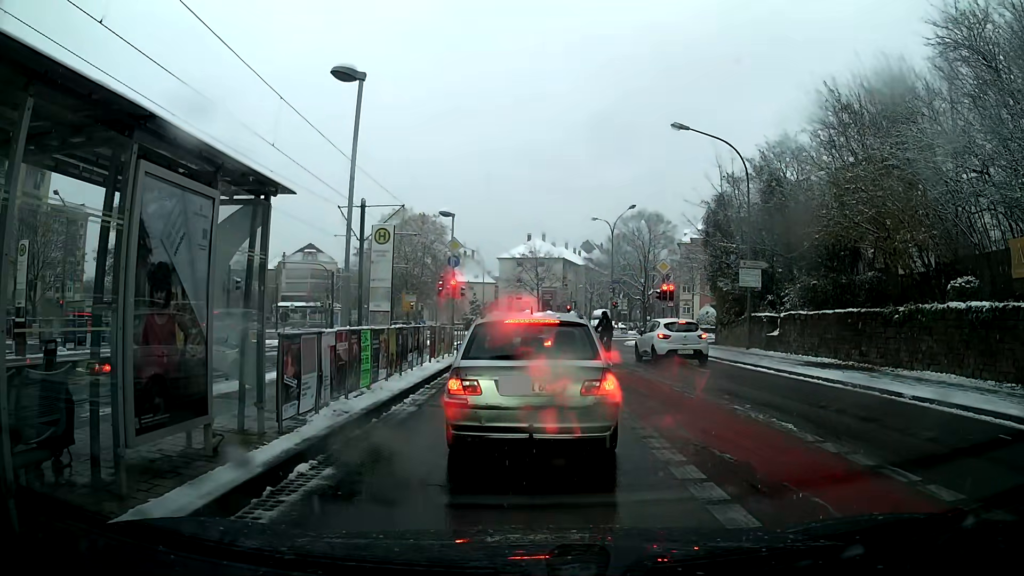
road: secondary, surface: asphalt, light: Day
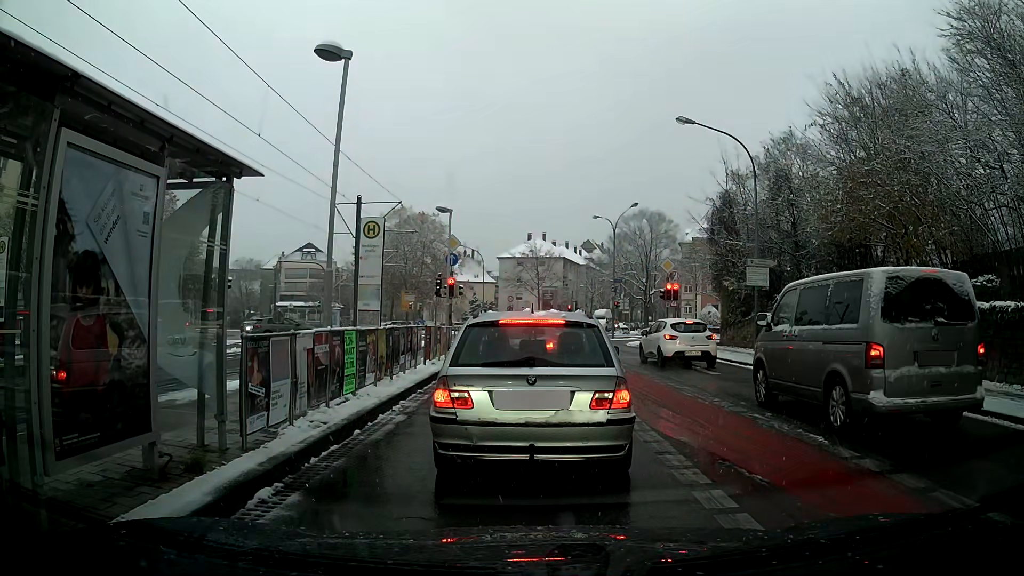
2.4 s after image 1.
(0.0, +0.9) m; 0°
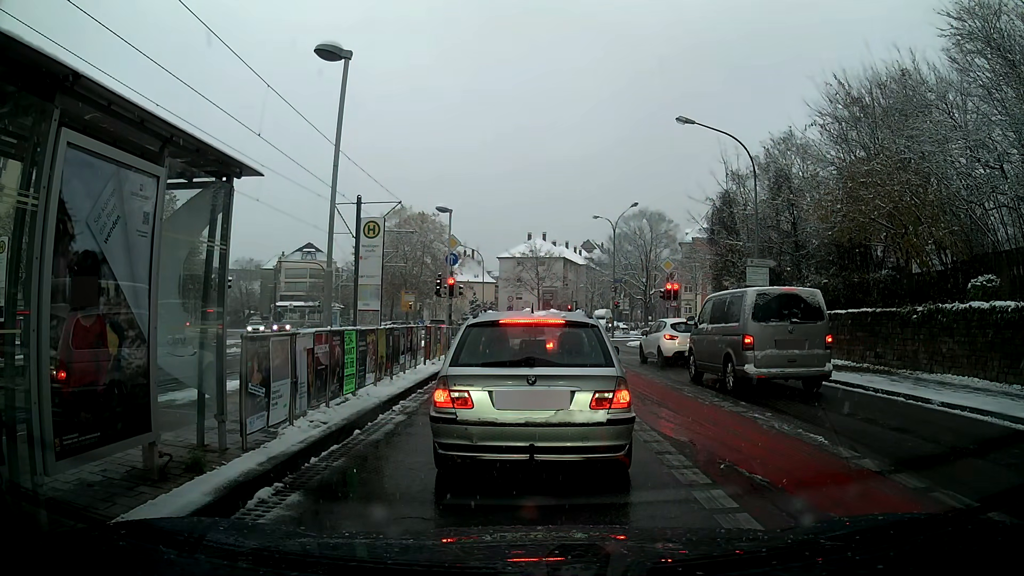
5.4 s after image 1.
(0.0, 0.0) m; 0°
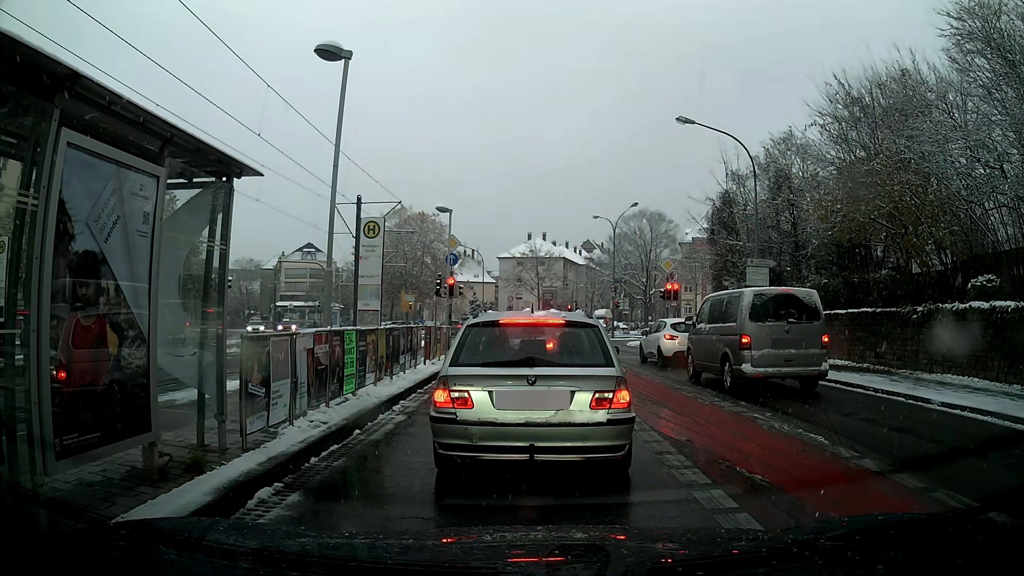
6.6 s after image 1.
(0.0, 0.0) m; 0°
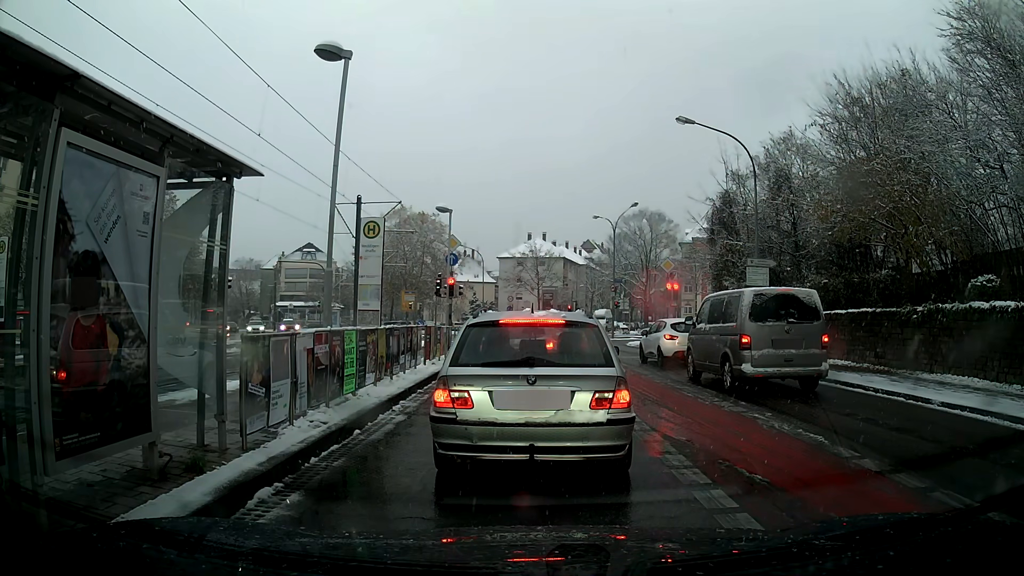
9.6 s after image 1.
(0.0, 0.0) m; 0°
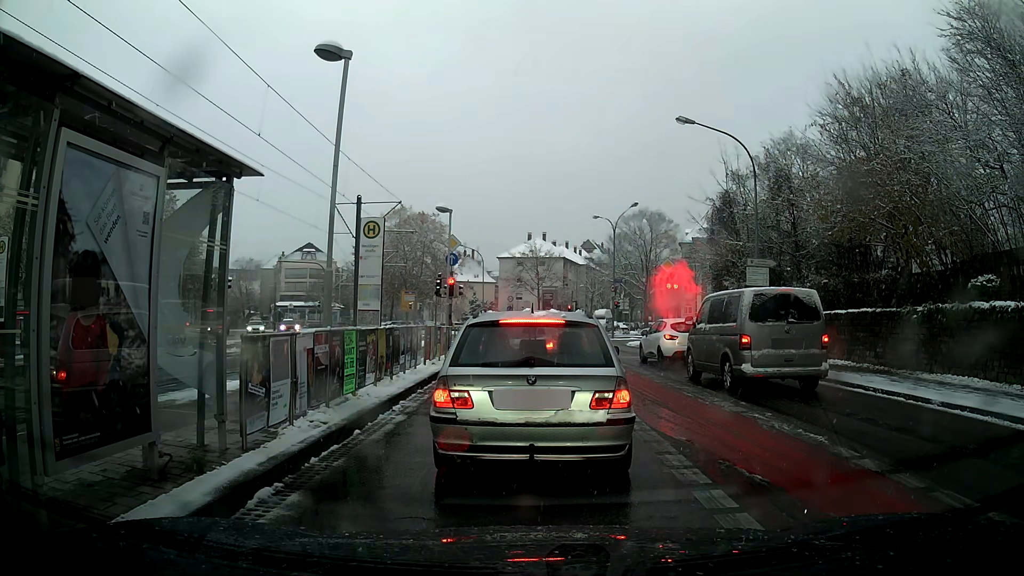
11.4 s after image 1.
(0.0, 0.0) m; 0°
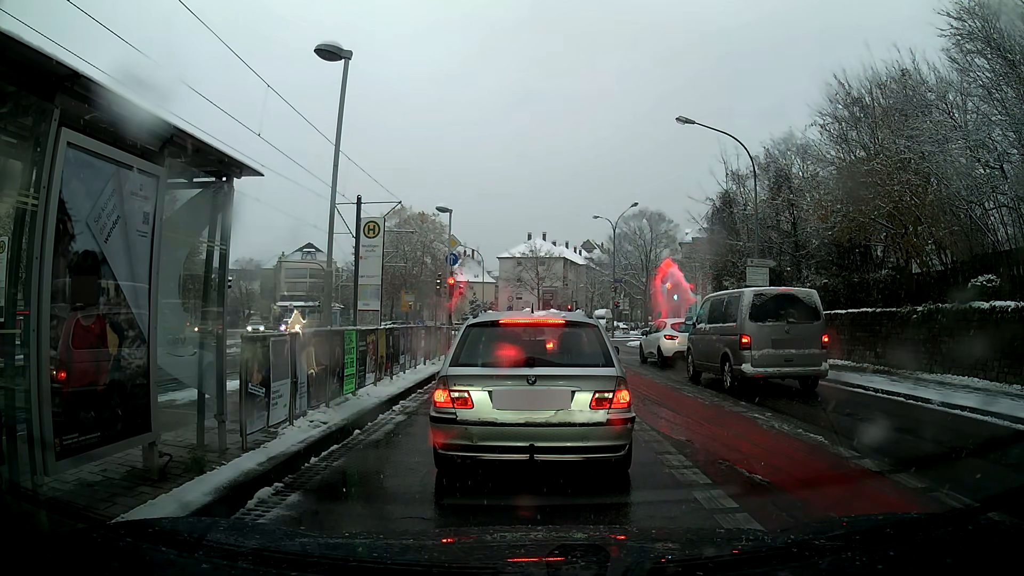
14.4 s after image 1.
(0.0, 0.0) m; 0°
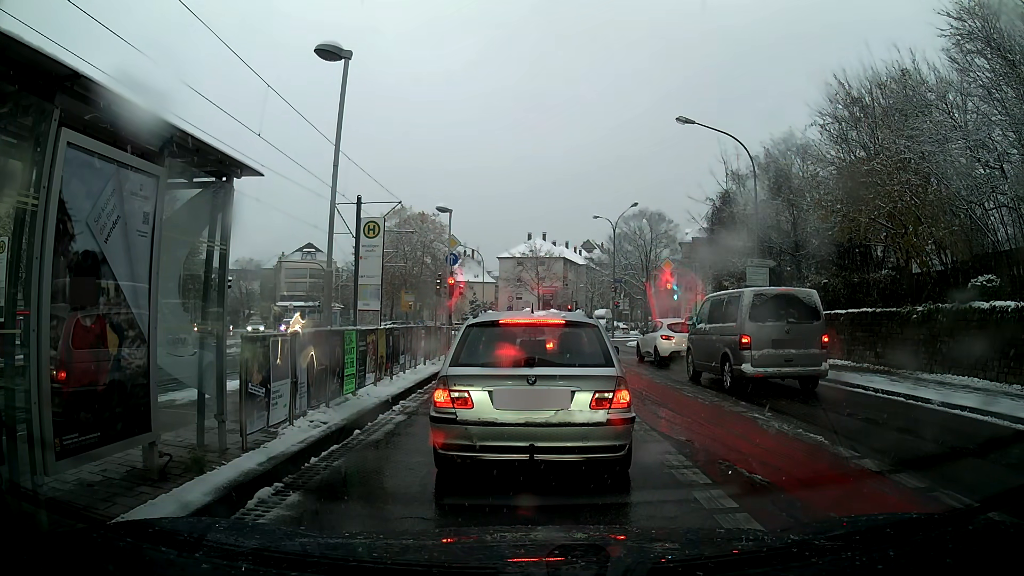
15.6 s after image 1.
(0.0, 0.0) m; 0°
